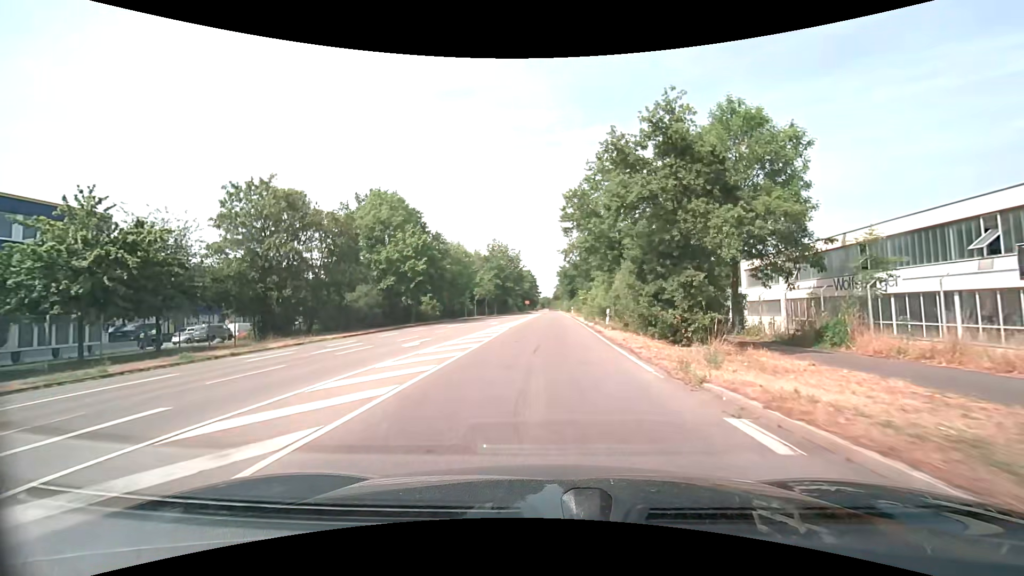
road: secondary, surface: asphalt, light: Day
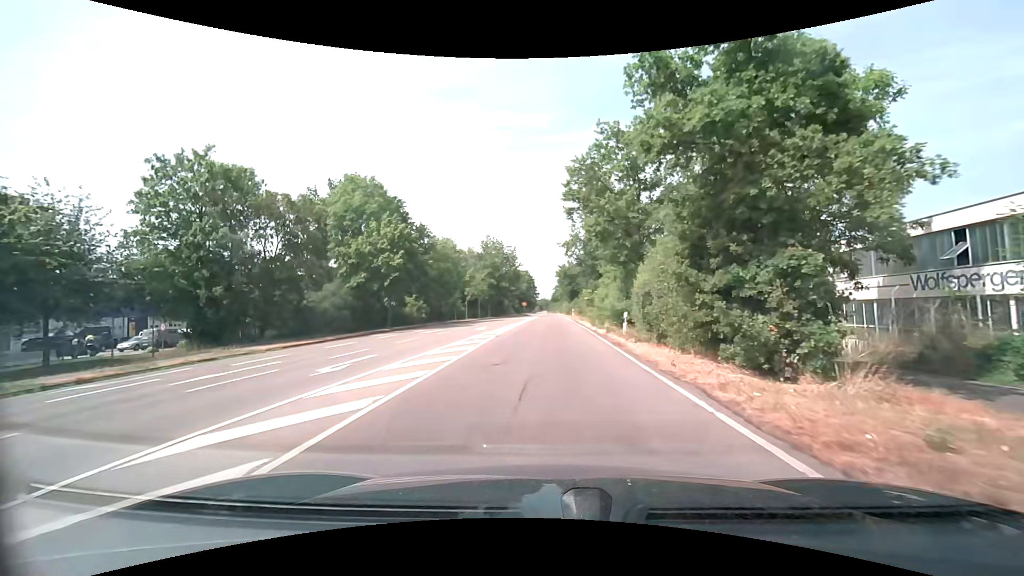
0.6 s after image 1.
(0.0, +6.9) m; 0°
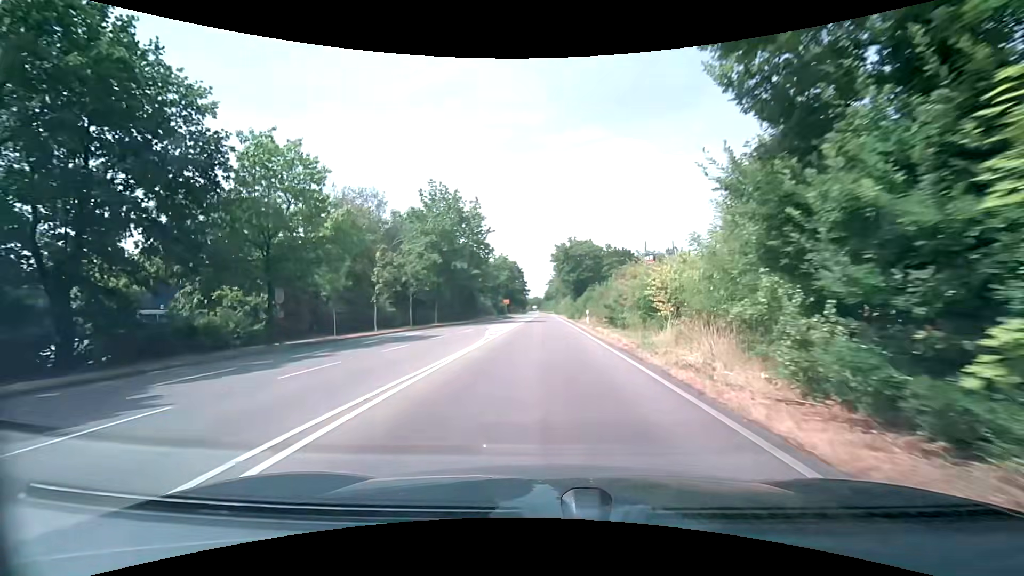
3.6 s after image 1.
(+0.4, +35.0) m; +1°
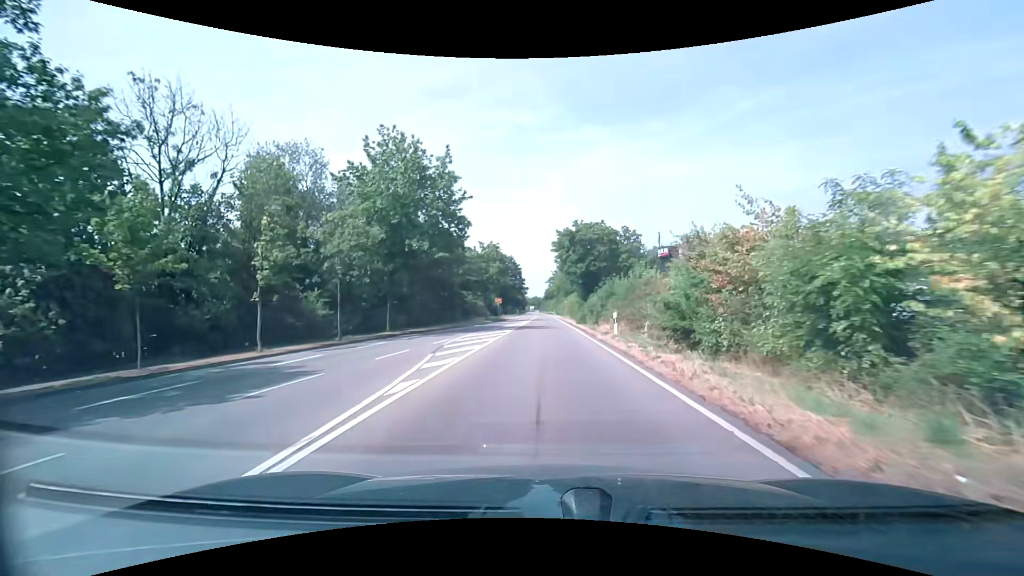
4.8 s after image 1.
(+0.1, +14.2) m; +1°
(0, +10) (0, +20) (0, +30) (0, +40) (0, +50) (0, +60) (0, +70) (0, +80) (0, +90) (-1, +100) m
